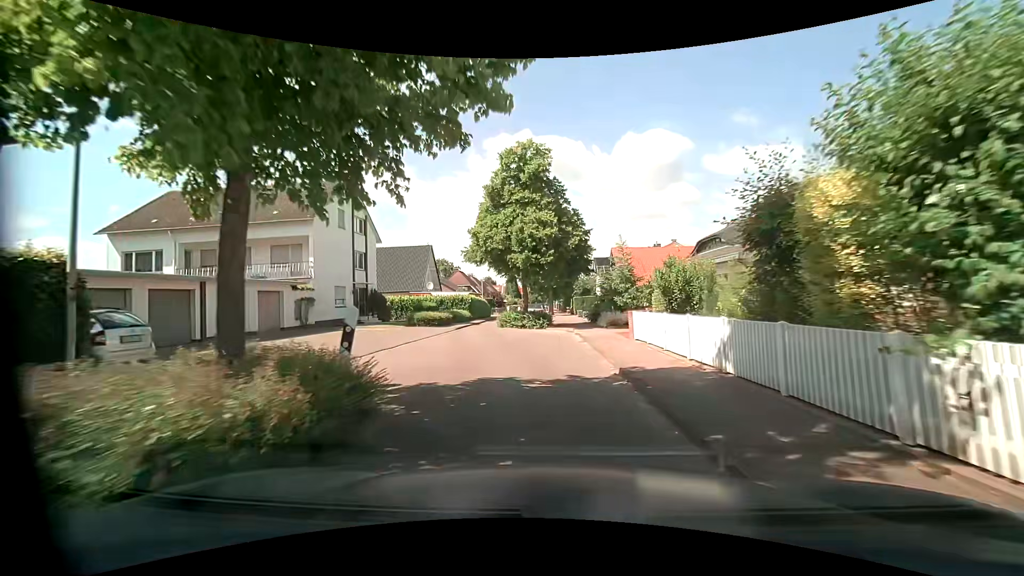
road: residential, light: Day
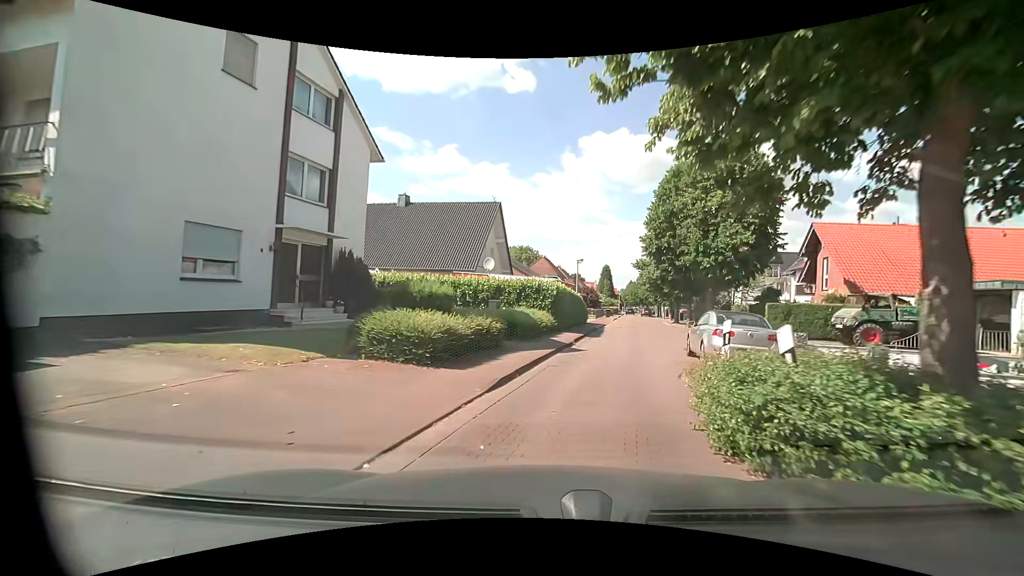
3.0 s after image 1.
(-3.1, +23.1) m; -10°
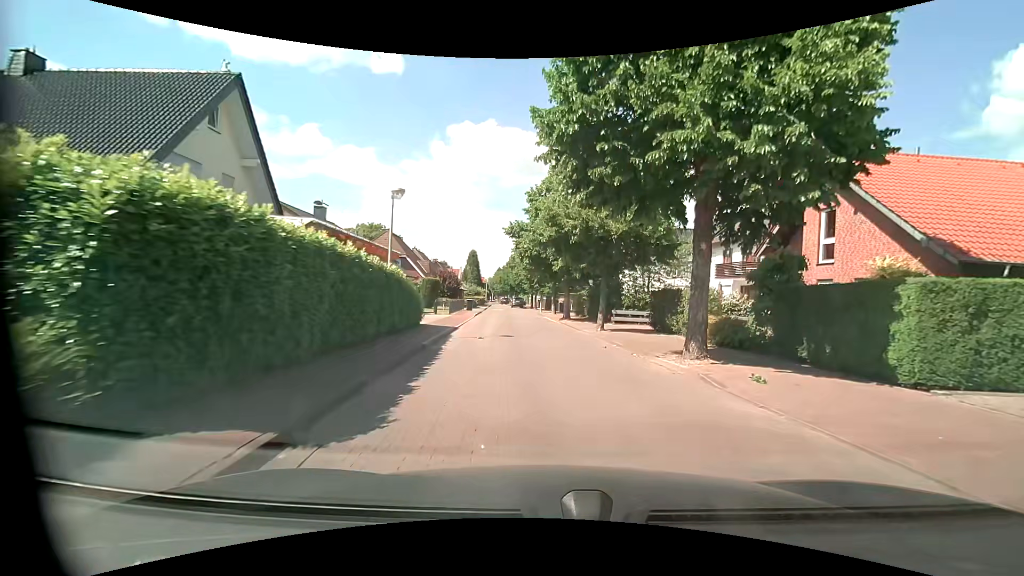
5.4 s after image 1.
(+2.5, +18.5) m; +15°
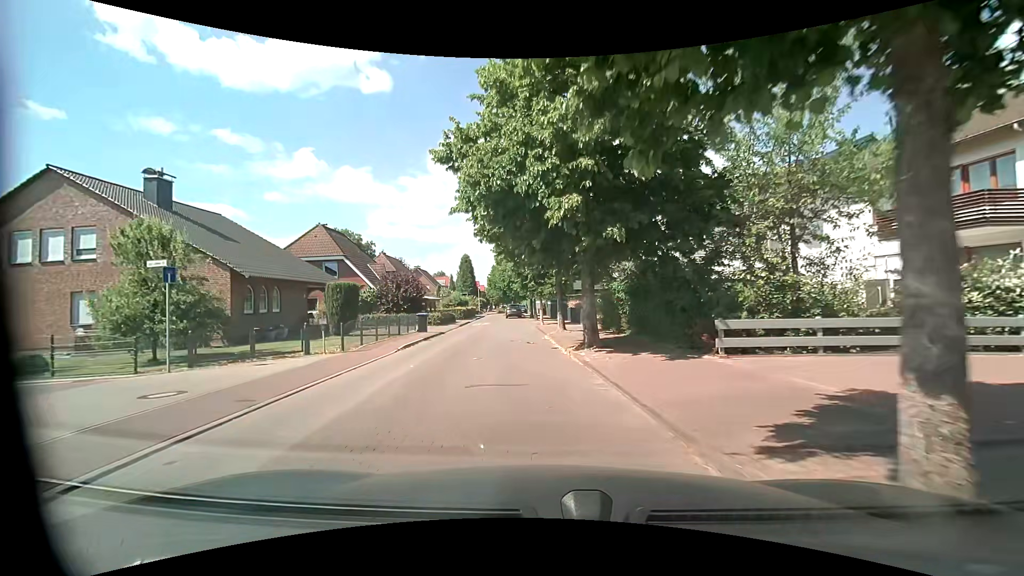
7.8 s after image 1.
(+0.5, +18.6) m; -1°
(0, +10) (-1, +20) (-2, +30) (-3, +40) (-5, +50) (-7, +59) (-8, +69) (-8, +79) (-7, +89) (-6, +99) m
